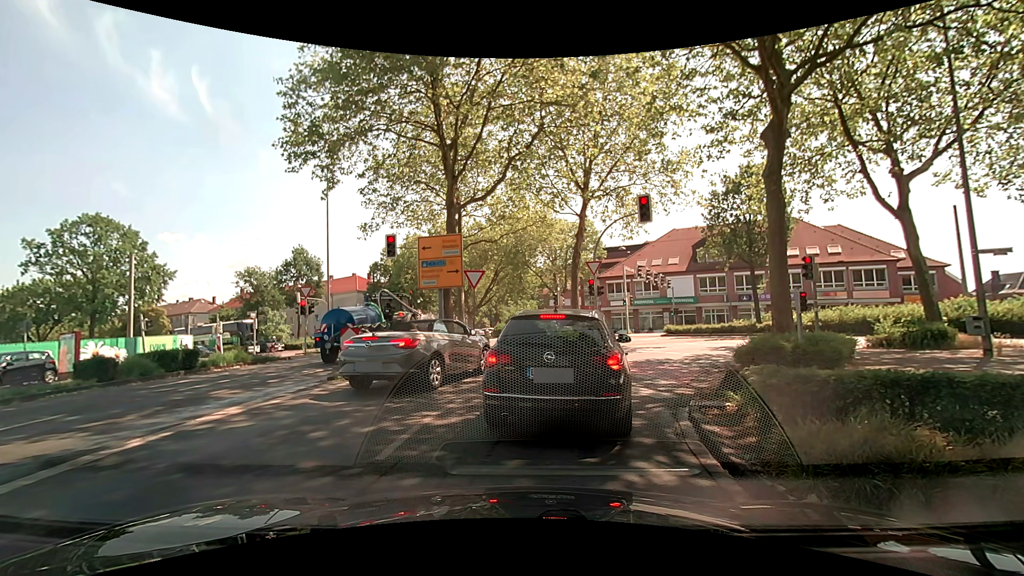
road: primary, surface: asphalt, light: Day
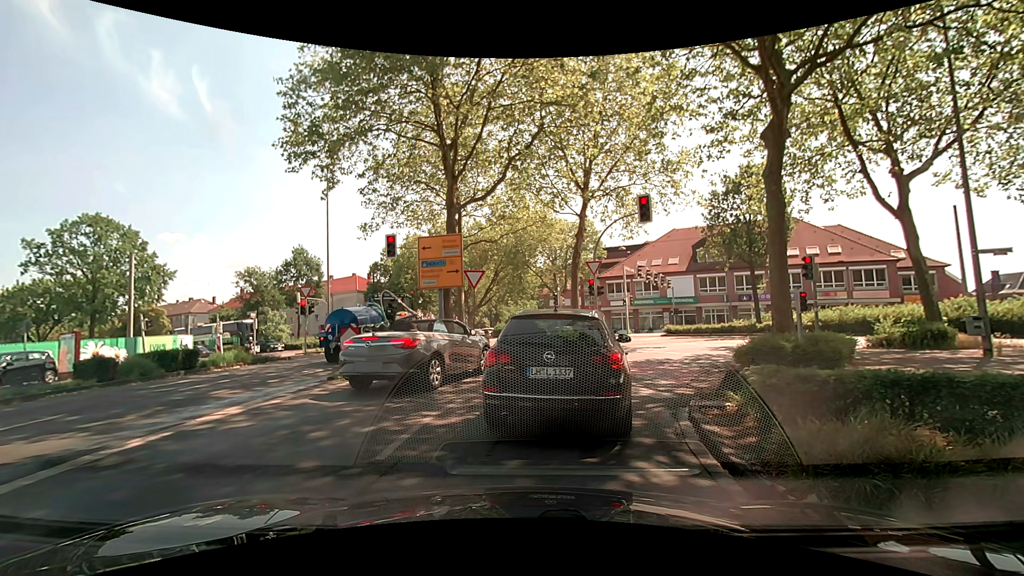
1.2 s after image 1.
(0.0, 0.0) m; 0°
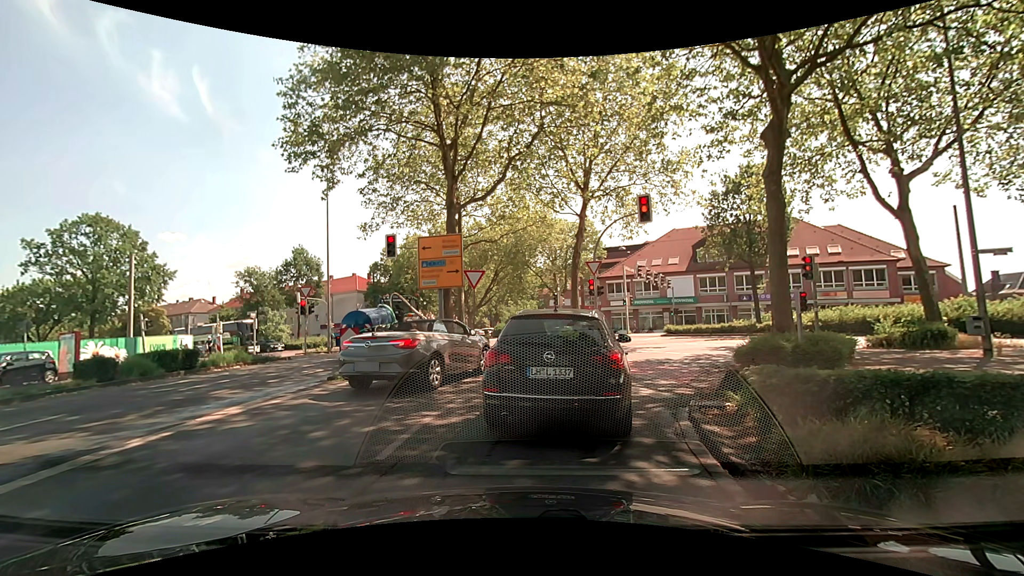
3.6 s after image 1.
(0.0, 0.0) m; 0°
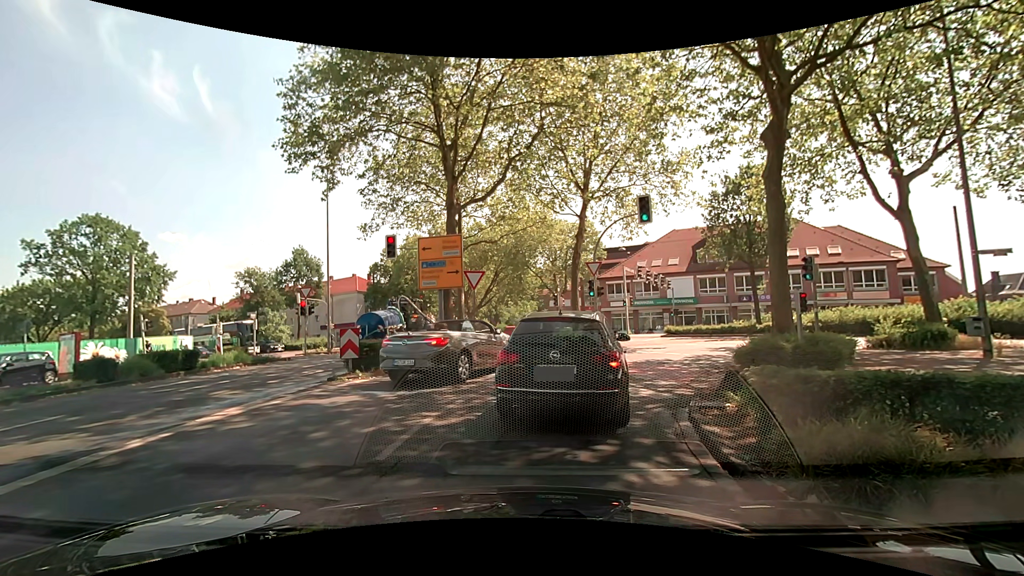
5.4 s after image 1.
(0.0, 0.0) m; 0°
